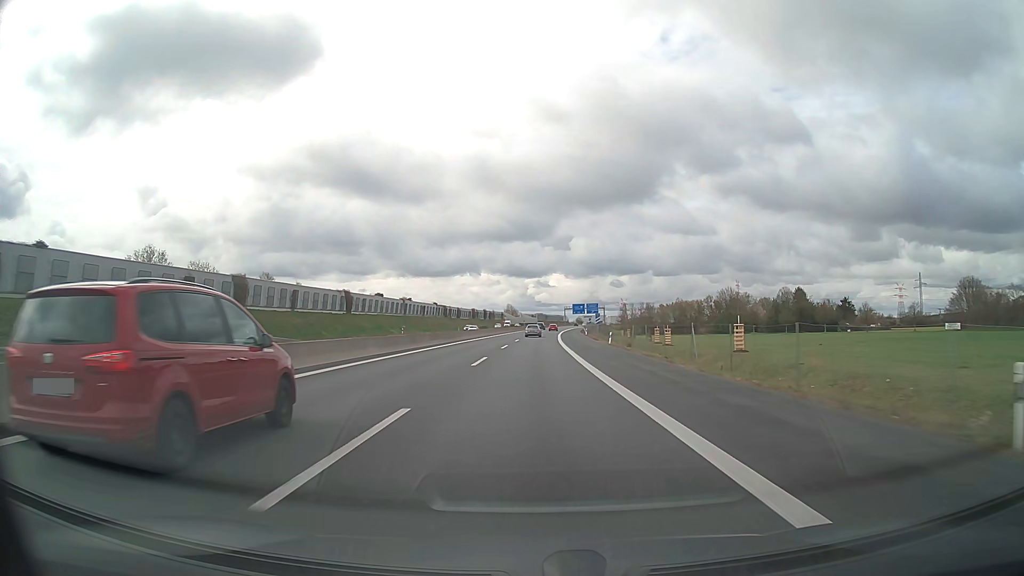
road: motorway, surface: asphalt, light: Day
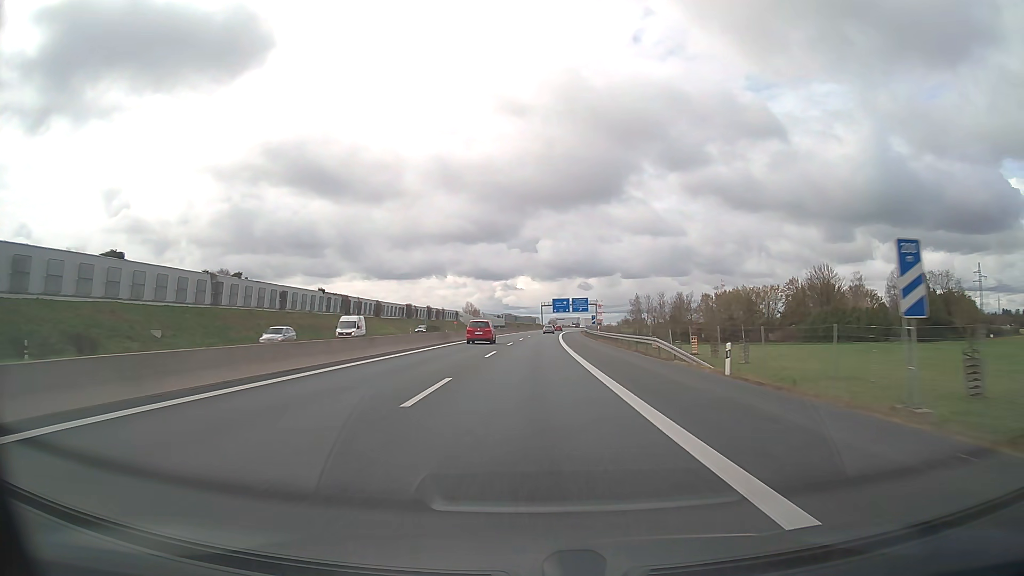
(+1.9, +83.7) m; +3°
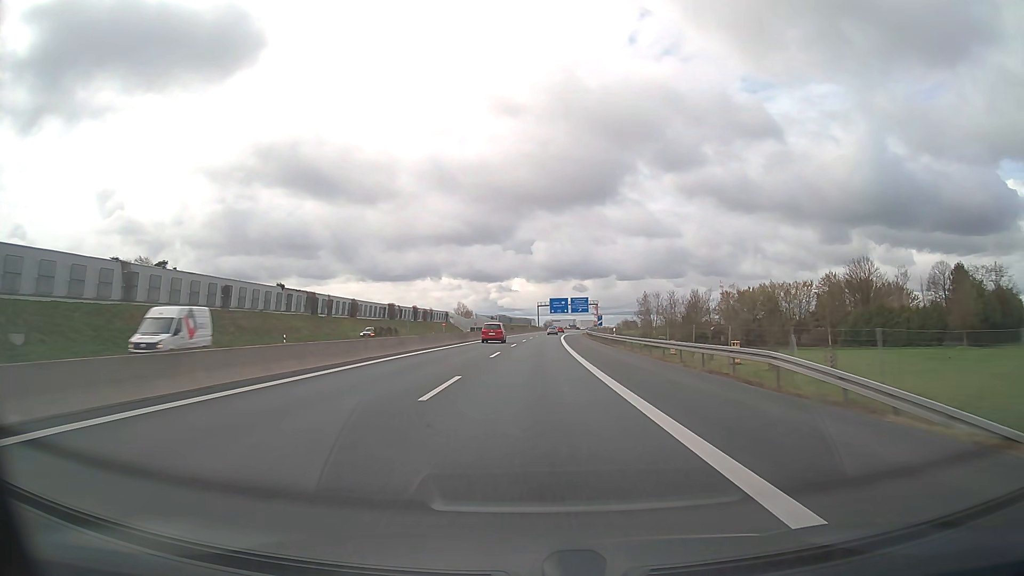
(0.0, +16.7) m; 0°
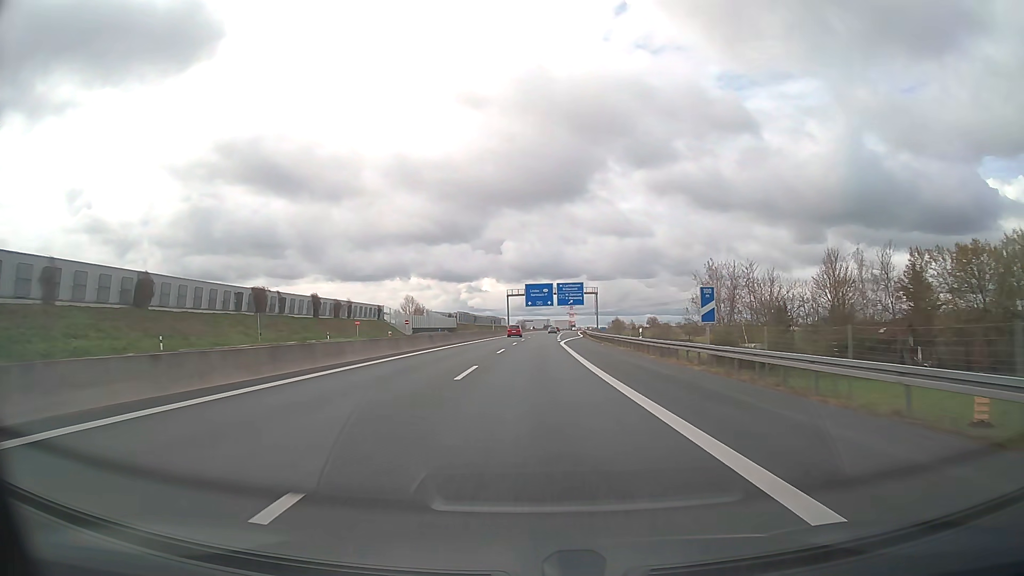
(+1.4, +67.0) m; +2°
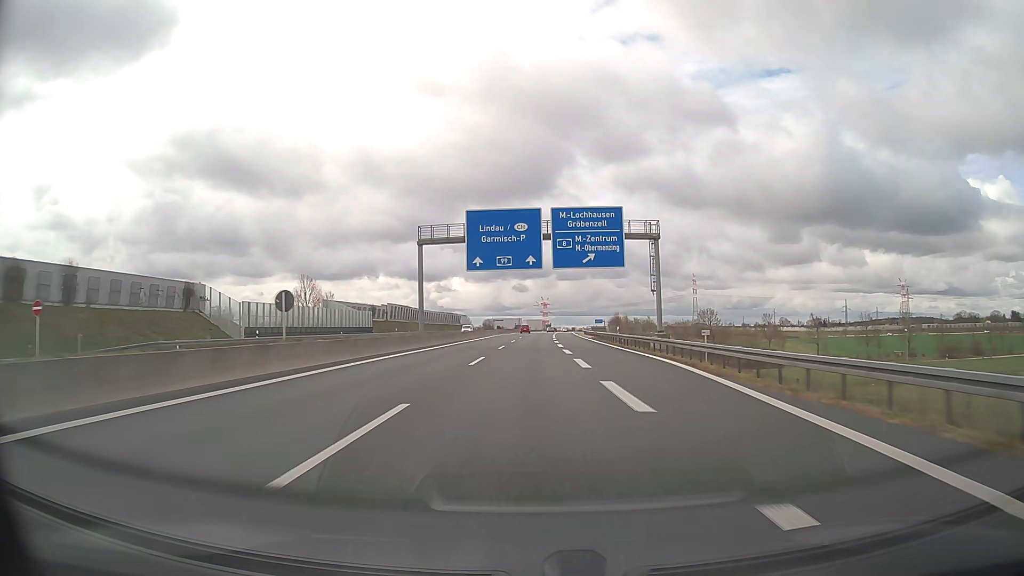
(+1.9, +83.8) m; +2°
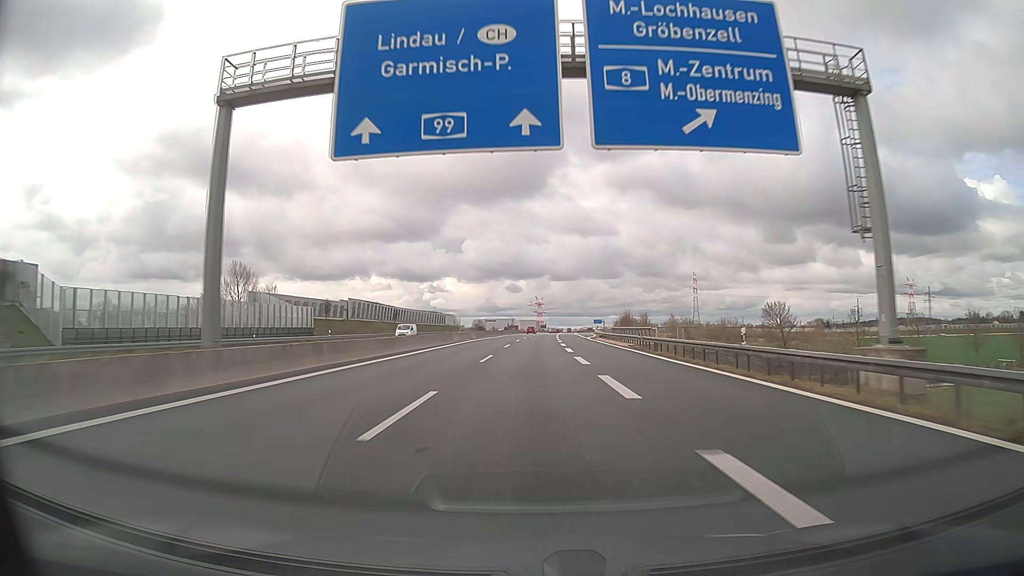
(+0.2, +33.5) m; 0°
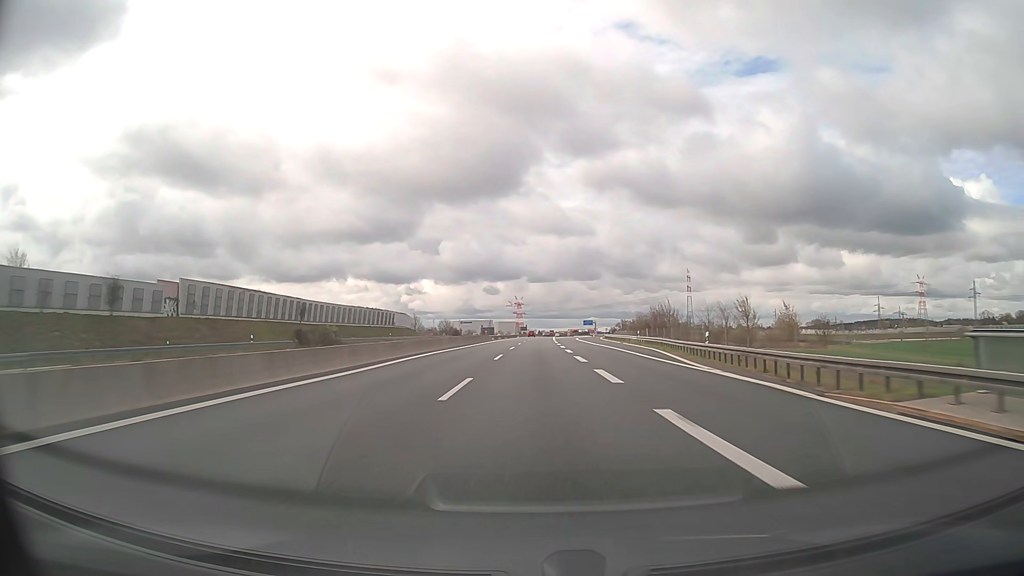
(+0.9, +67.0) m; +2°
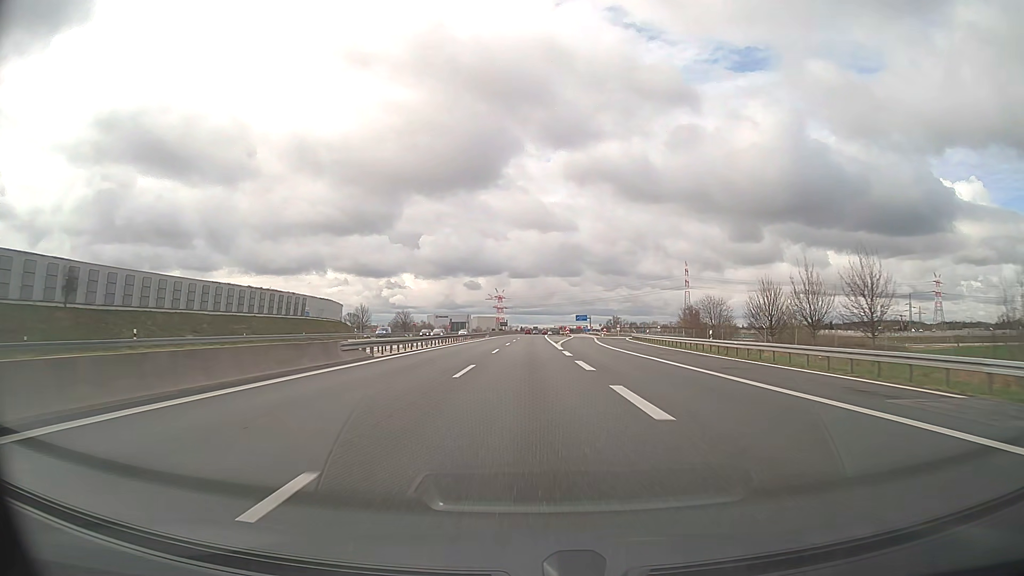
(+1.0, +67.1) m; +2°
(0, +10) (0, +20) (0, +30) (0, +40) (0, +50) (0, +60) (0, +70) (+1, +80) (+1, +90) (+1, +100) m
